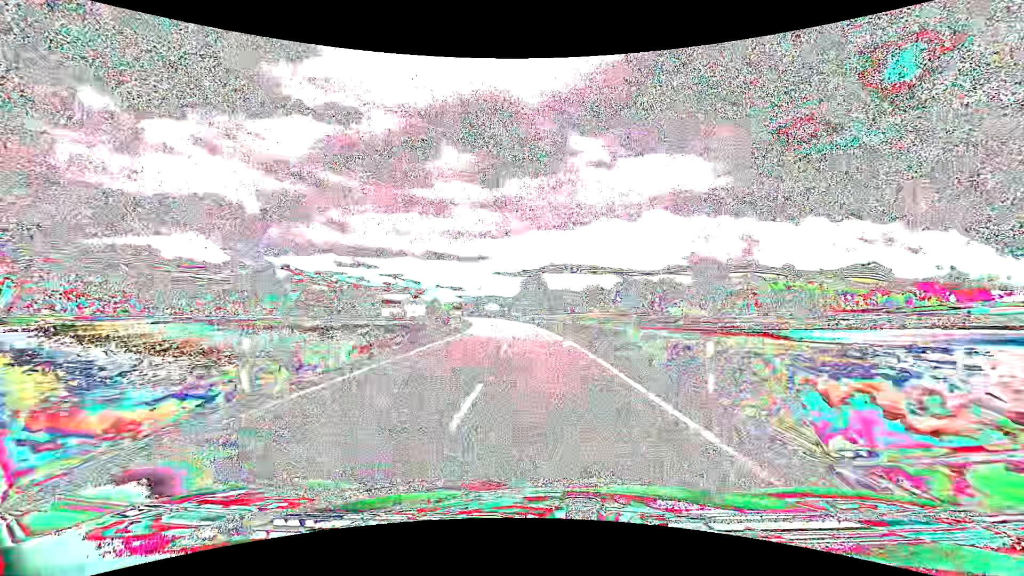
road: secondary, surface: asphalt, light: Day
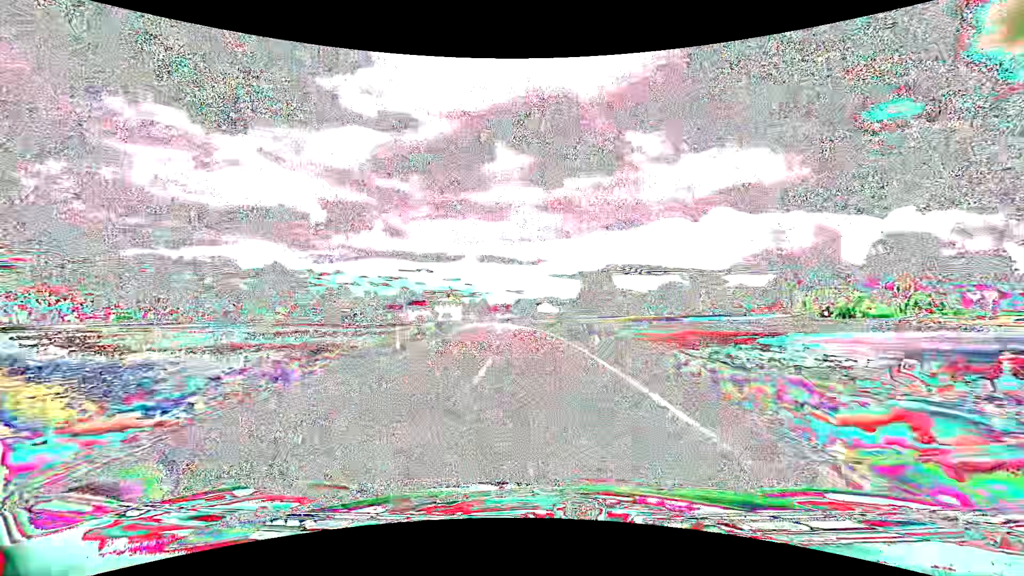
(-2.9, +53.0) m; -7°
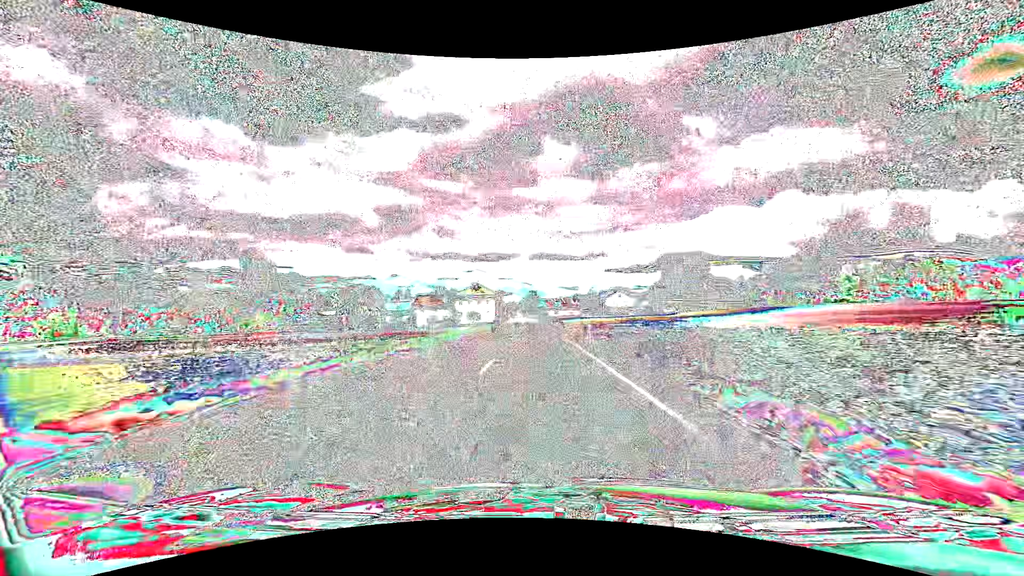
(-4.4, +66.7) m; -6°
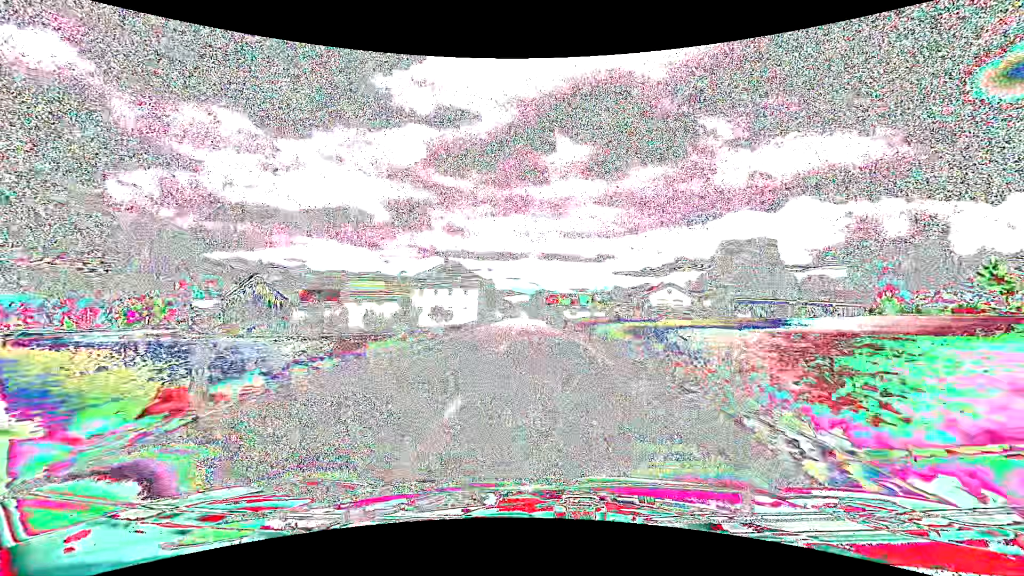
(-0.6, +52.2) m; -1°
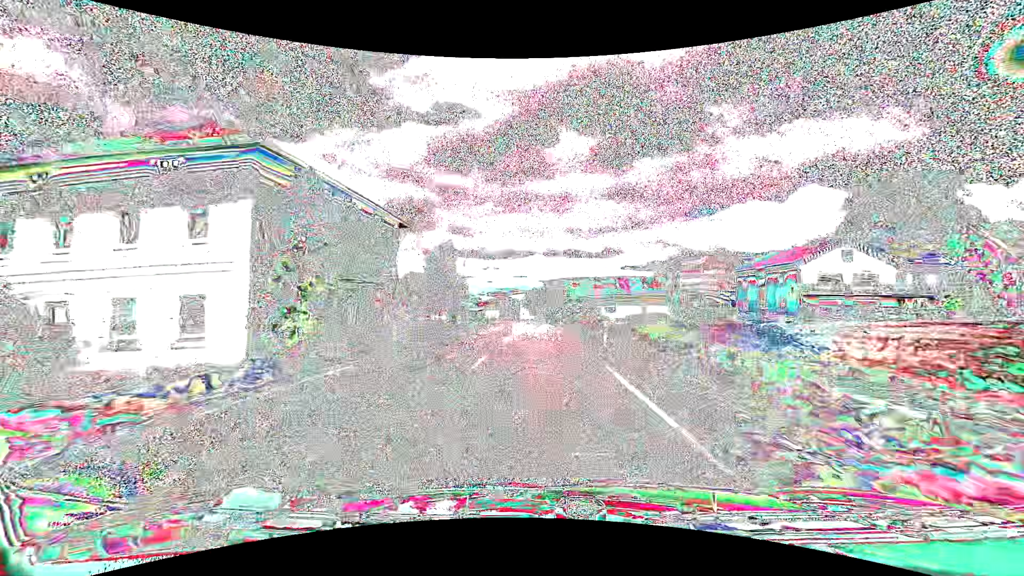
(-0.5, +61.8) m; -1°
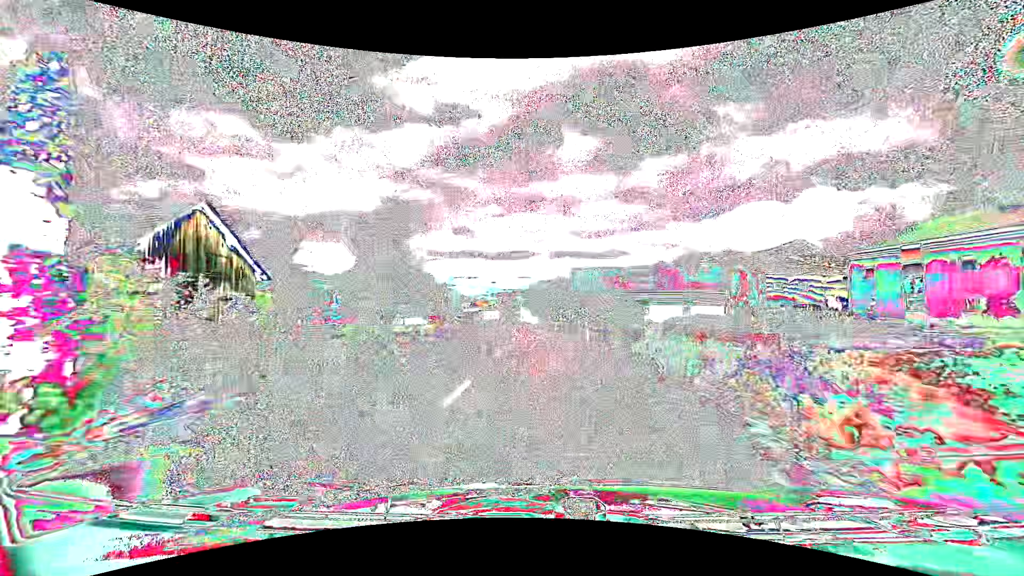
(-0.1, +22.7) m; -1°
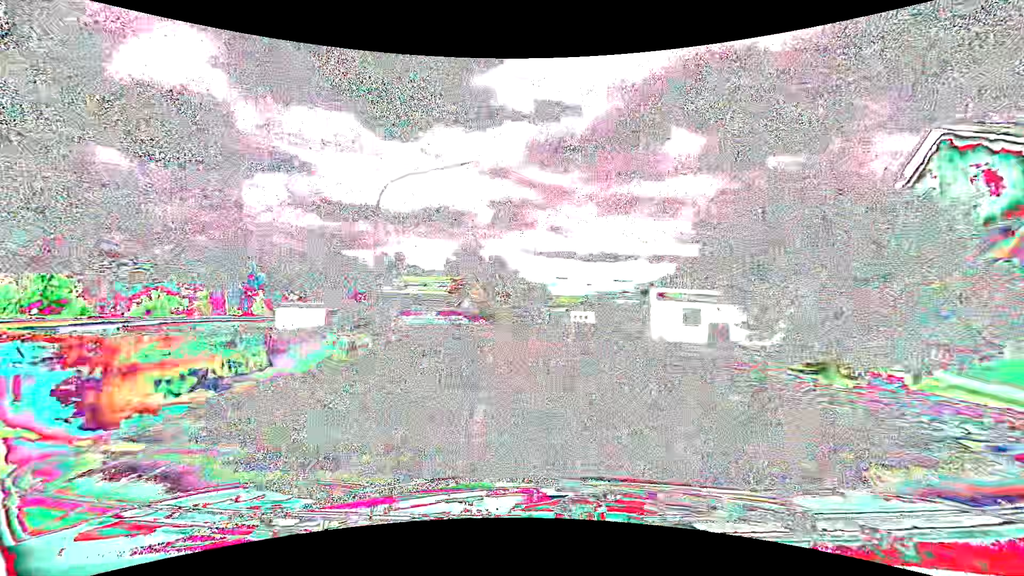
(-3.8, +54.5) m; -11°
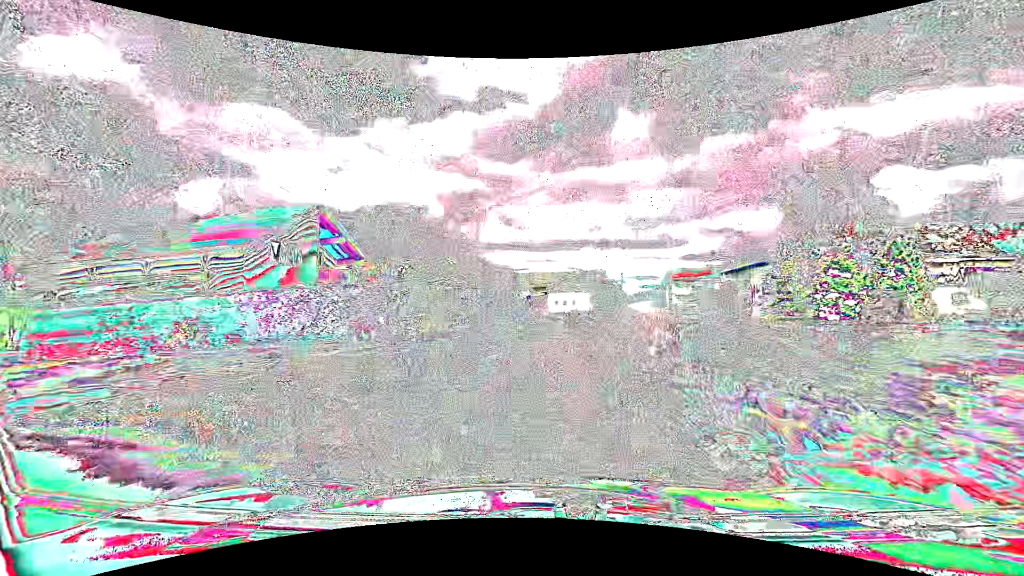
(-0.7, +52.7) m; +5°
(0, +10) (+2, +20) (+4, +30) (+7, +39) (+10, +49) (+13, +58) (+16, +68) (+19, +77) (+21, +87) (+23, +97) m
